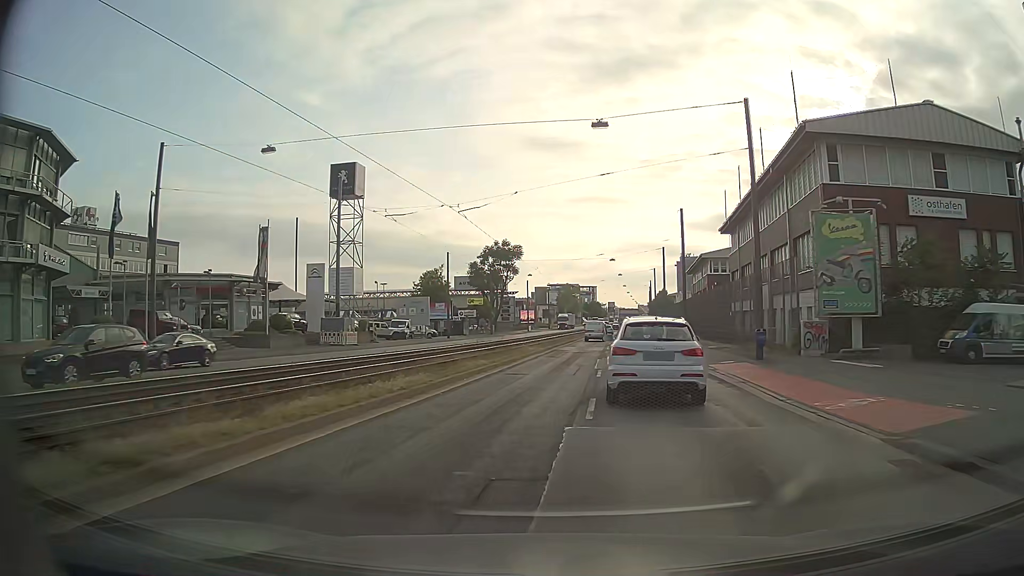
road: primary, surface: asphalt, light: Day
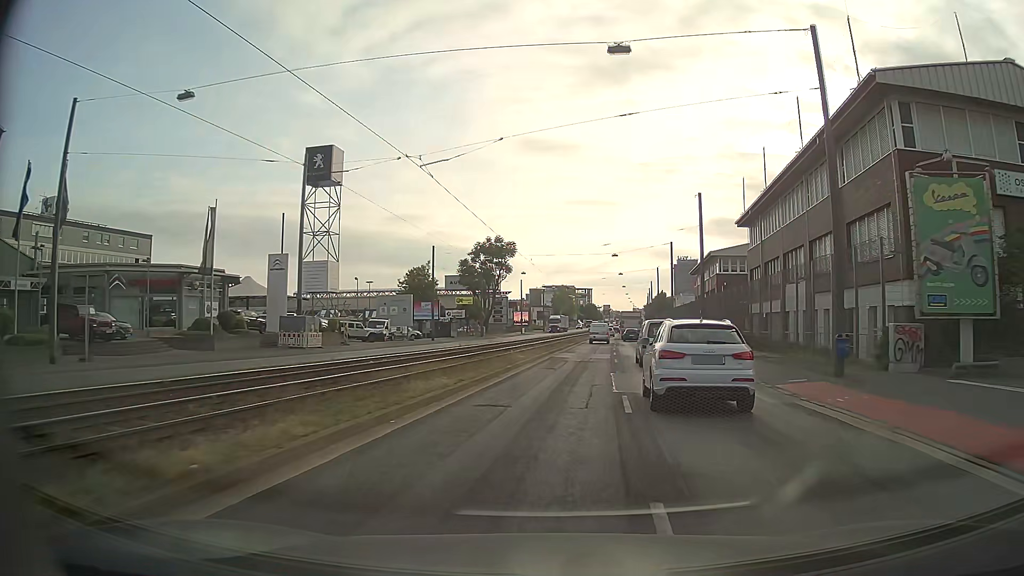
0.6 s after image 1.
(-0.1, +7.9) m; 0°
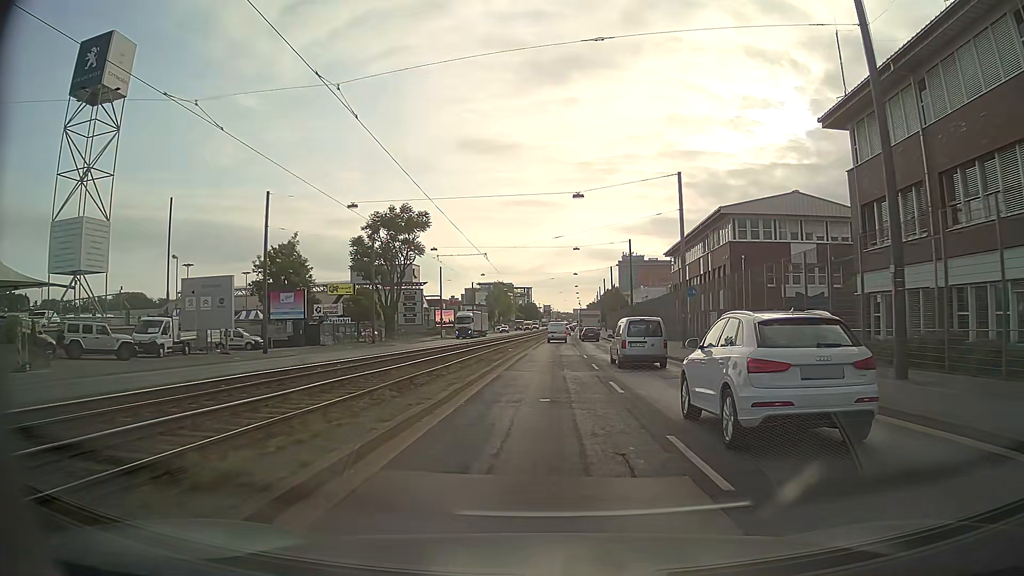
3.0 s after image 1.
(+1.7, +32.9) m; +5°
(0, +10) (0, +20) (0, +30) (+1, +40) (+1, +50) (+1, +60) (+2, +70) (+2, +80) (+2, +90) (+3, +100) m
